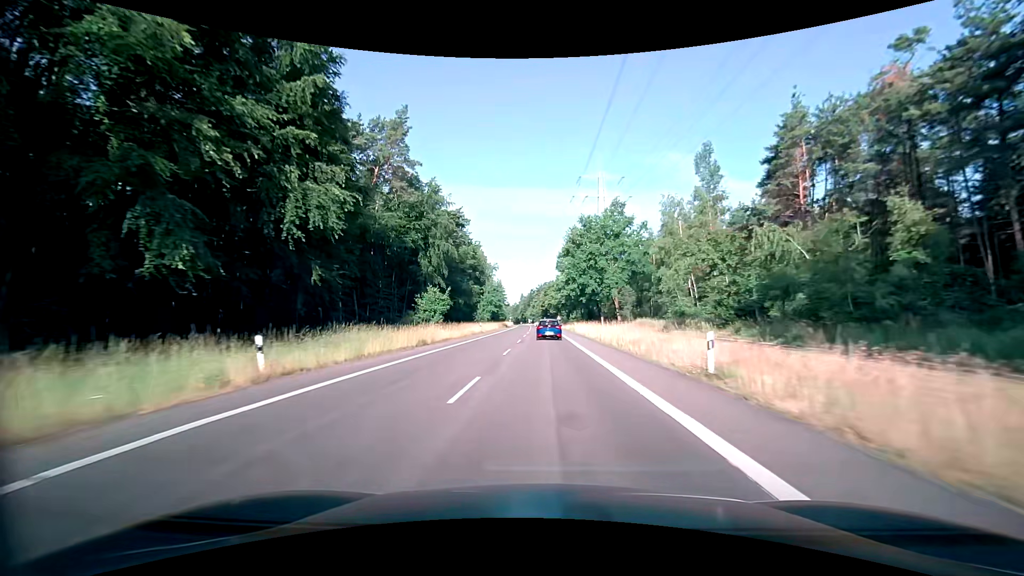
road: secondary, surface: asphalt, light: Day
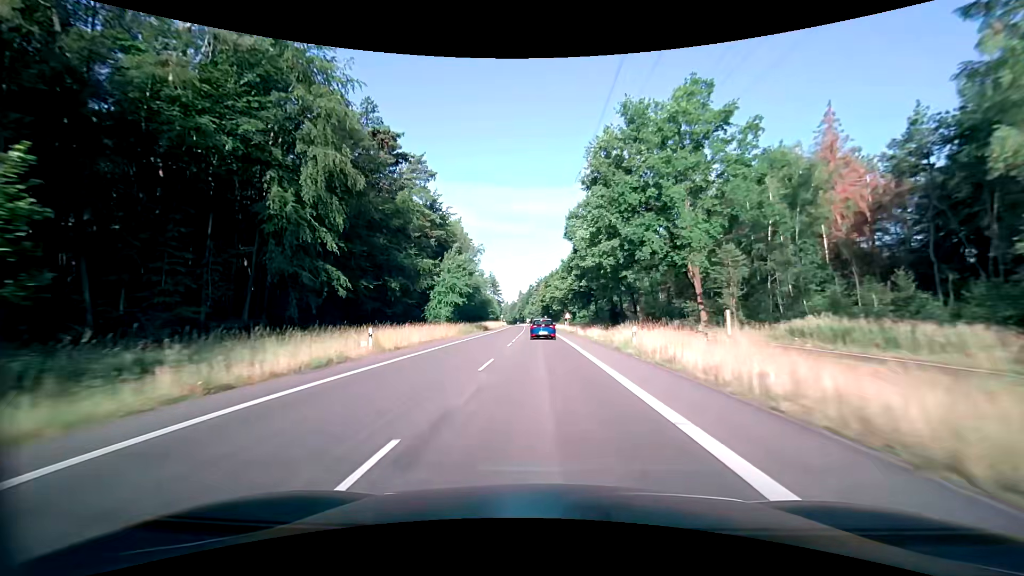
(0.0, +40.4) m; 0°
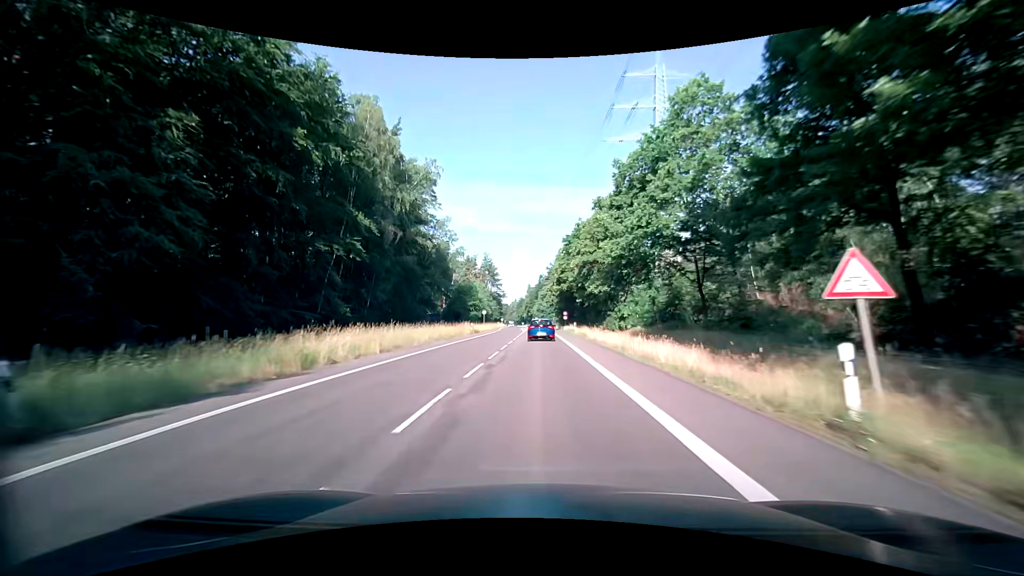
(-0.8, +65.0) m; -1°
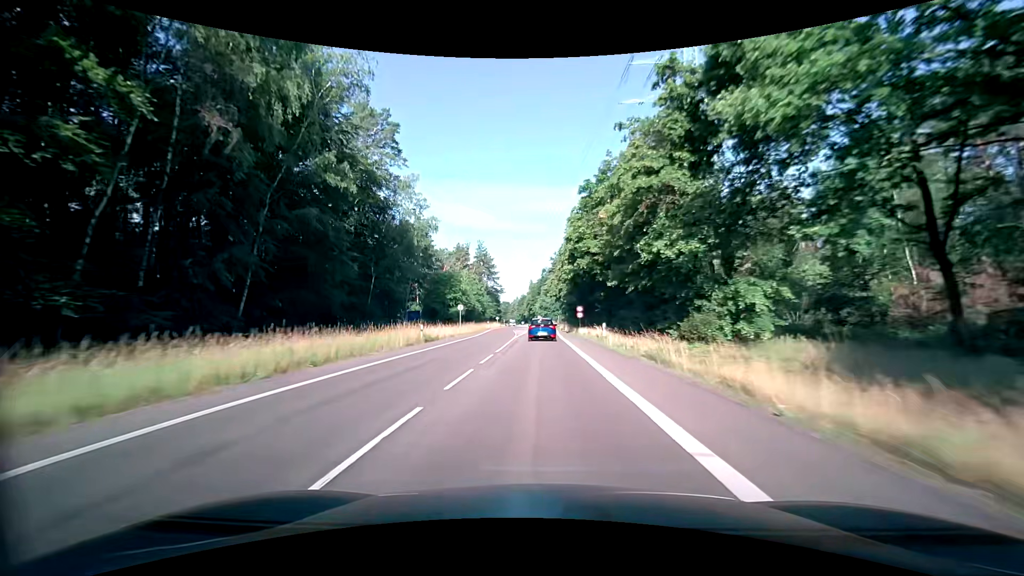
(-0.1, +24.8) m; 0°
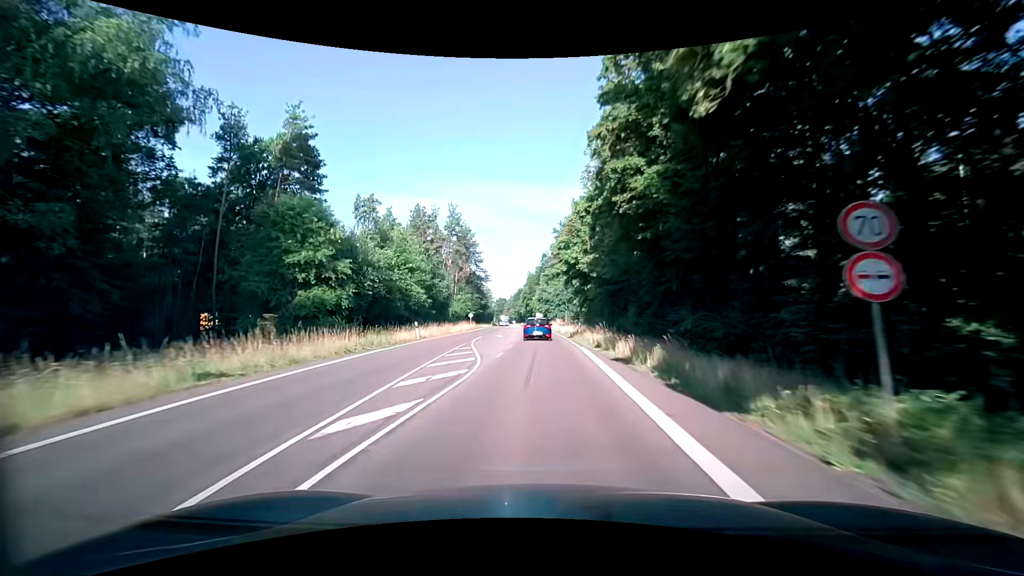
(0.0, +46.2) m; 0°
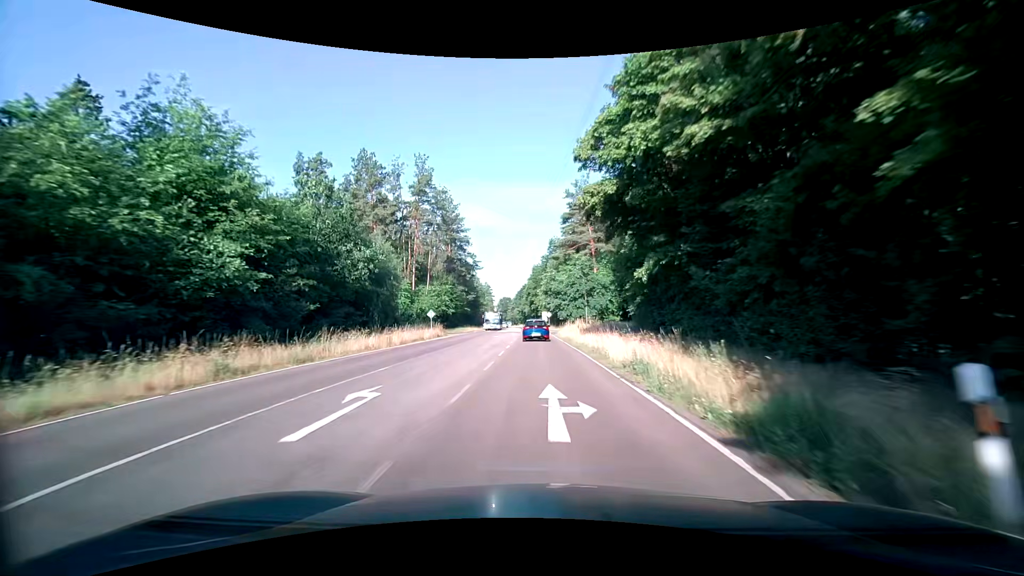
(-0.1, +32.0) m; -1°
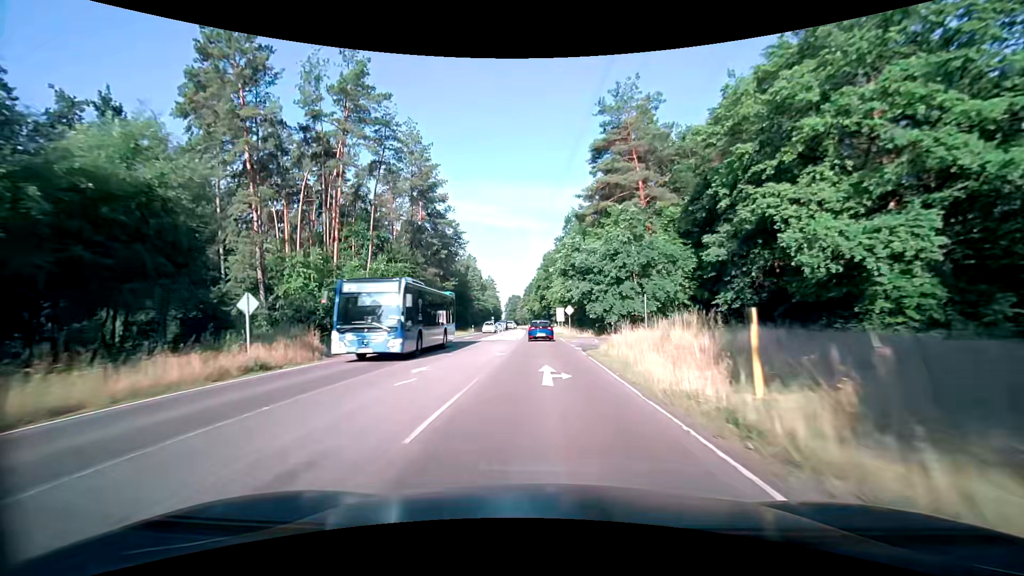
(-0.4, +31.3) m; -1°
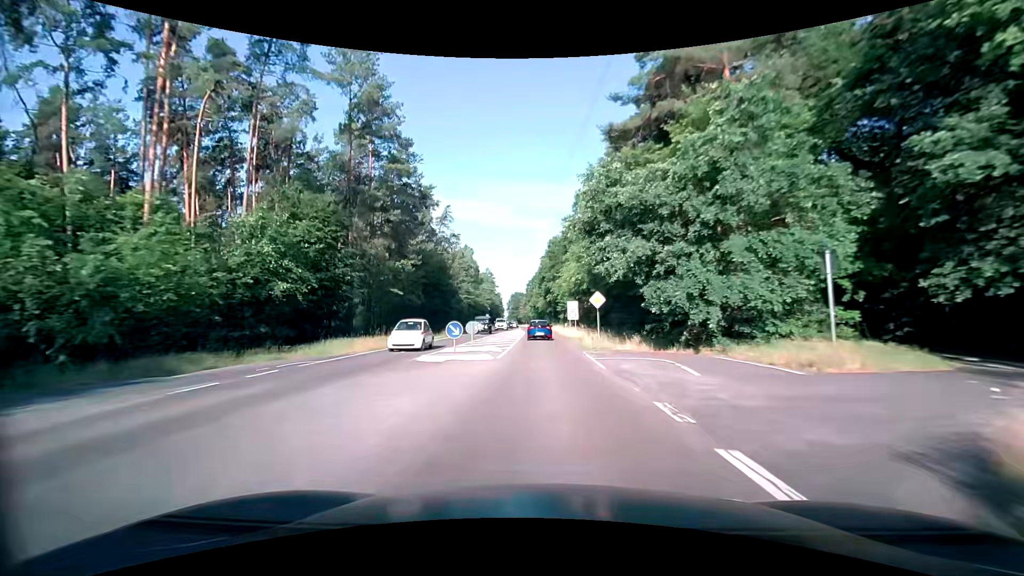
(-0.2, +20.9) m; -1°
(0, +10) (0, +20) (0, +30) (0, +40) (-1, +50) (-1, +60) (-1, +70) (-2, +80) (-2, +90) (-3, +100) m
